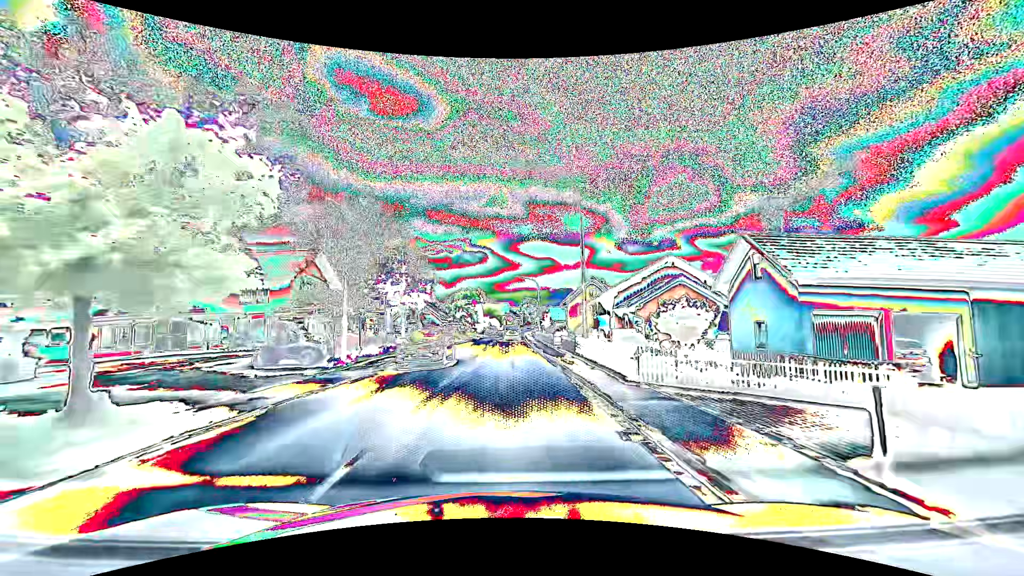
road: primary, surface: asphalt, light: Day
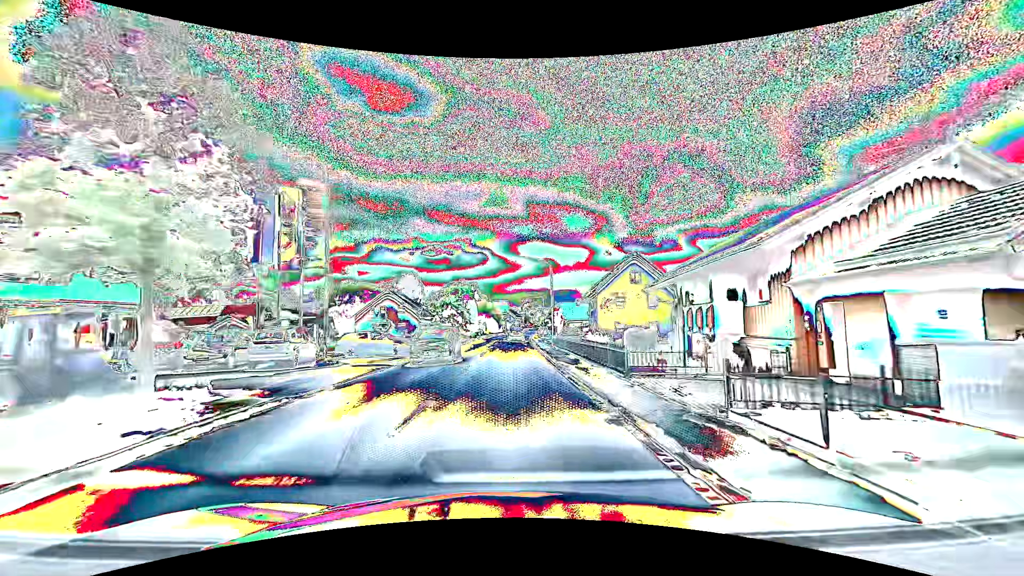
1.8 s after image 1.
(0.0, +23.7) m; 0°
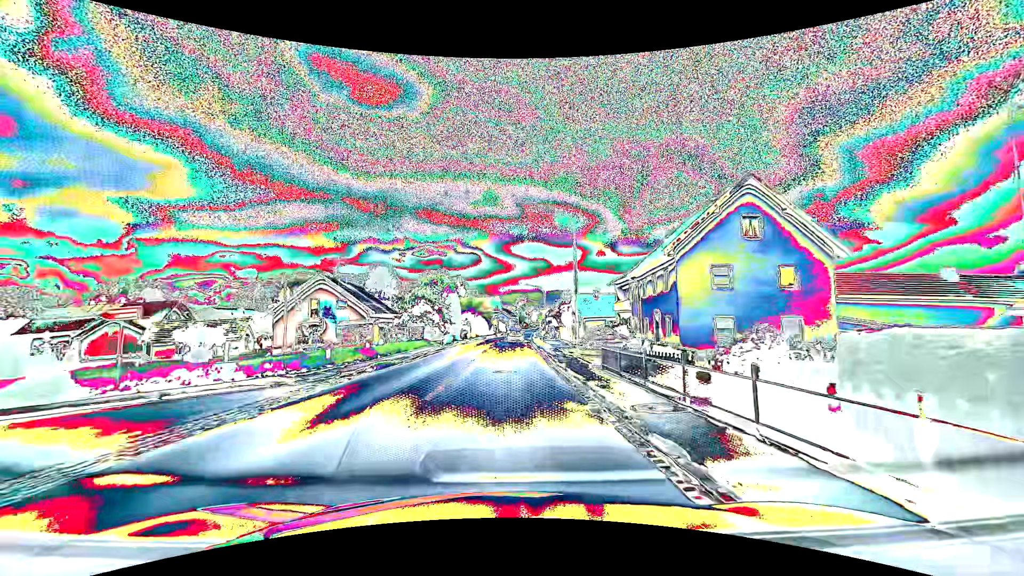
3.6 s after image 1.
(+0.2, +23.7) m; +1°
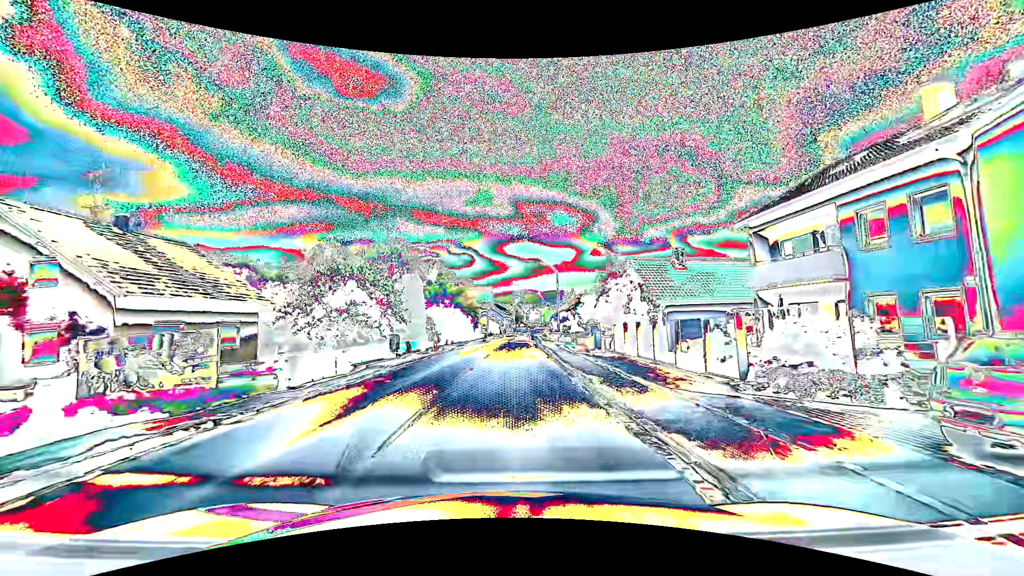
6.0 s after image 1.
(+0.1, +31.6) m; +1°
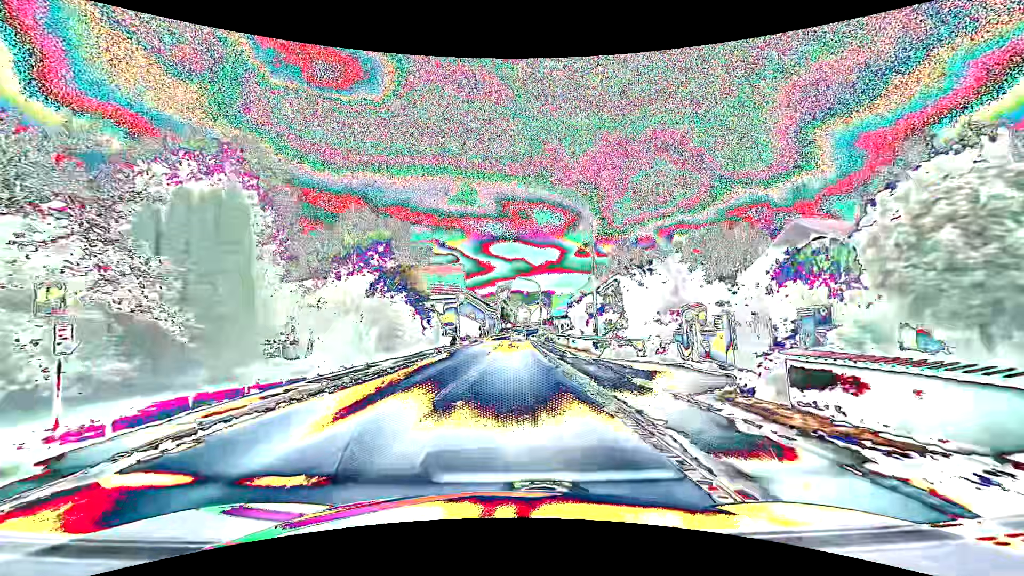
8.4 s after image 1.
(+0.3, +31.6) m; +1°
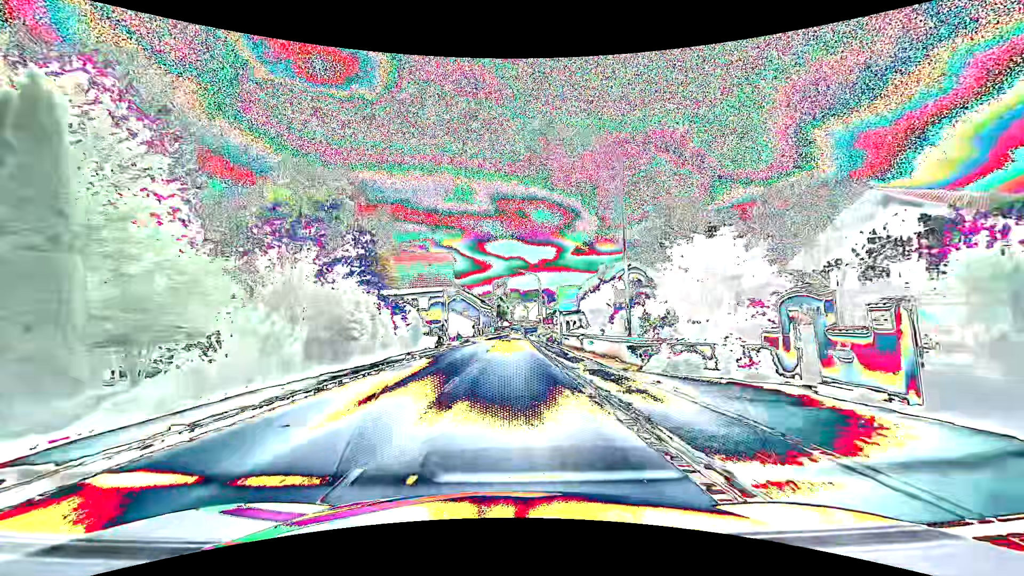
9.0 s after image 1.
(0.0, +7.9) m; +1°
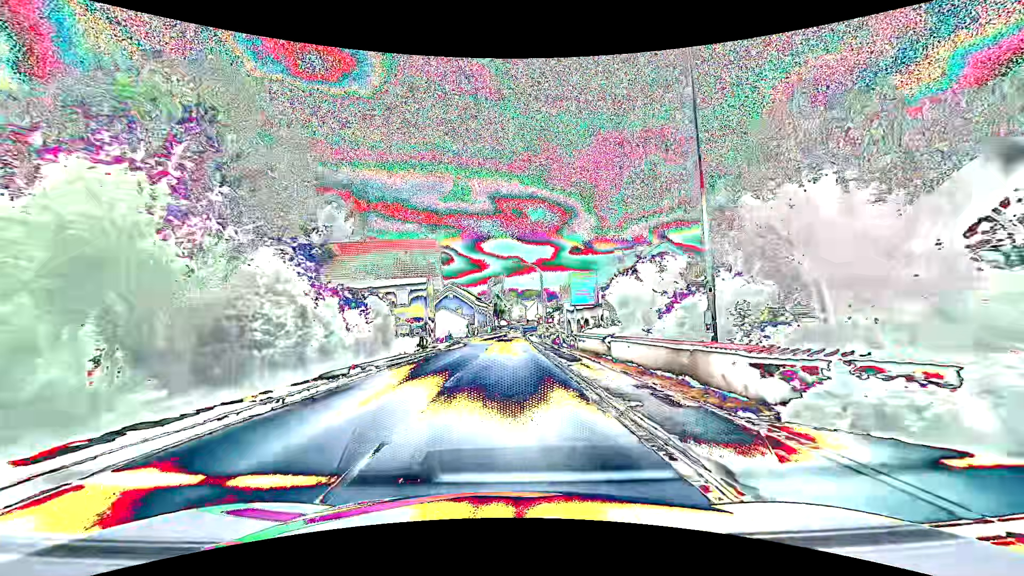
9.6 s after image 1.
(0.0, +7.9) m; 0°
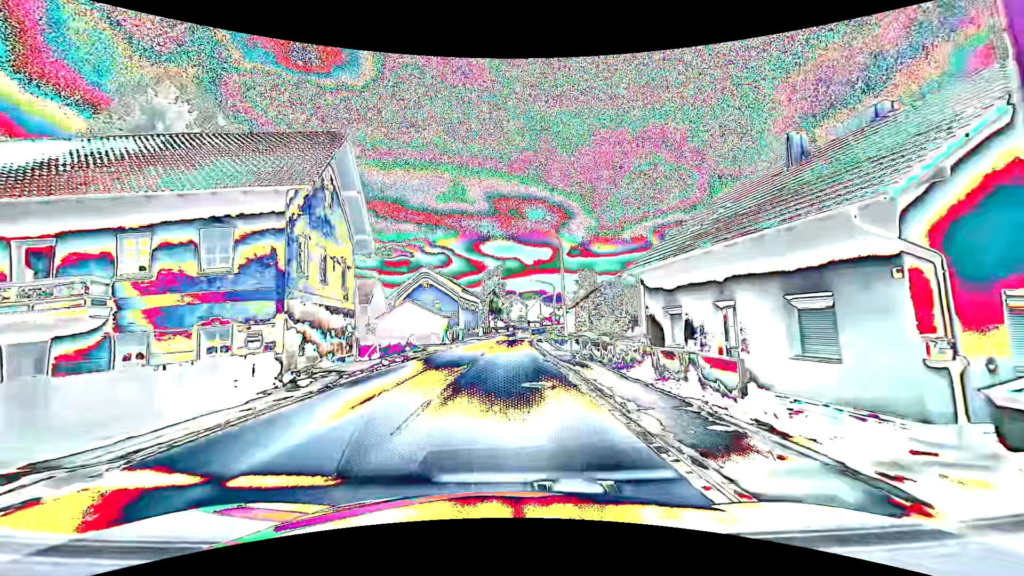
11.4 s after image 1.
(+0.1, +23.8) m; 0°
(0, +10) (0, +20) (0, +30) (0, +40) (+1, +50) (+1, +60) (+2, +70) (+3, +80) (+4, +90) (+6, +100) m
